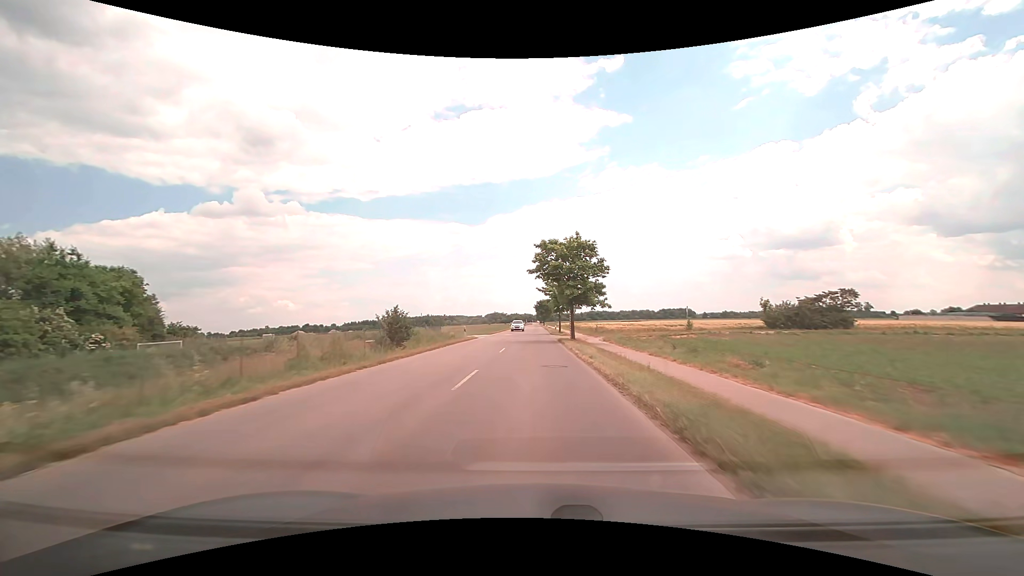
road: tertiary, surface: asphalt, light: Day
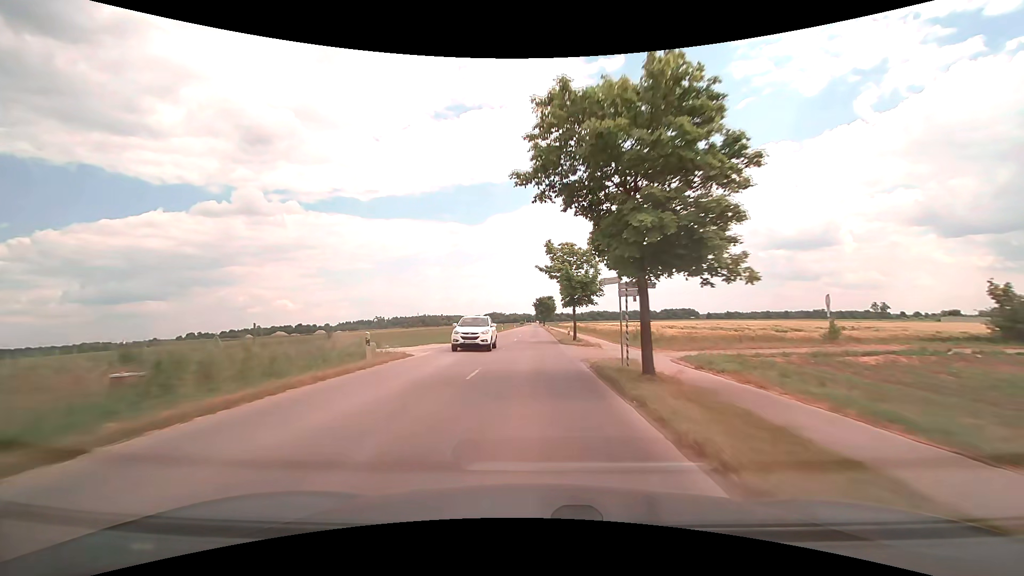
(0.0, +22.6) m; 0°
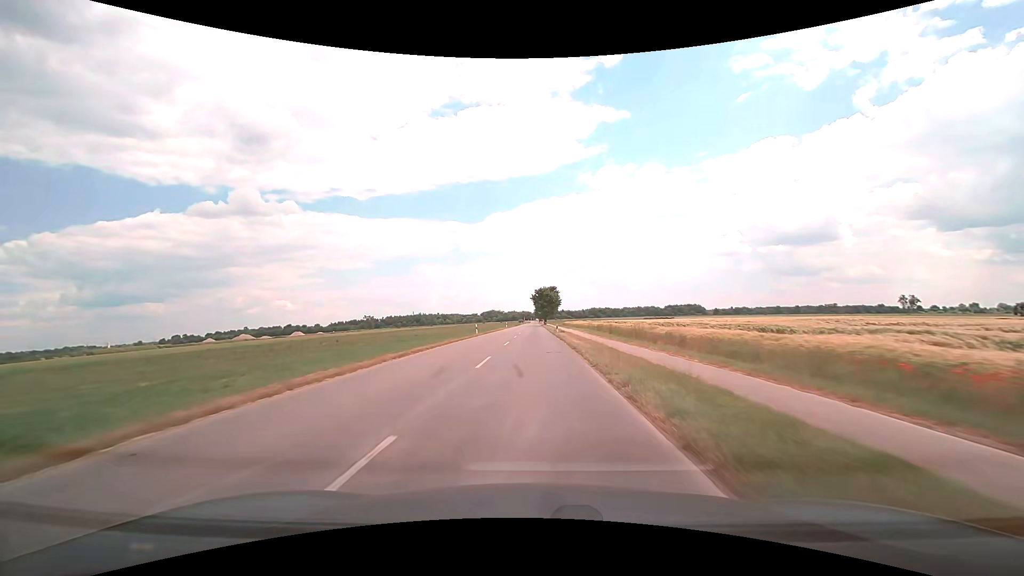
(+0.1, +34.3) m; 0°
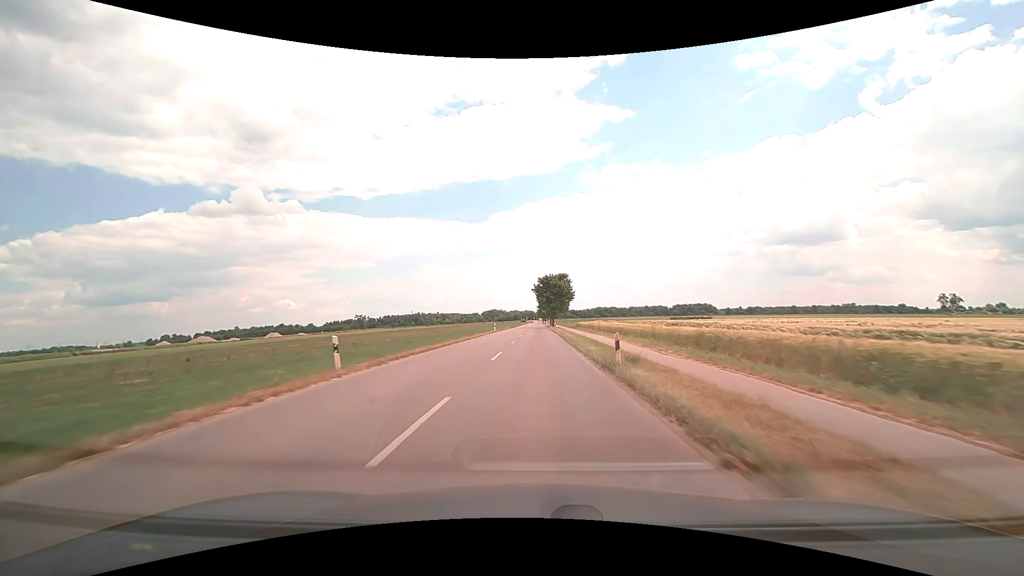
(0.0, +33.9) m; 0°
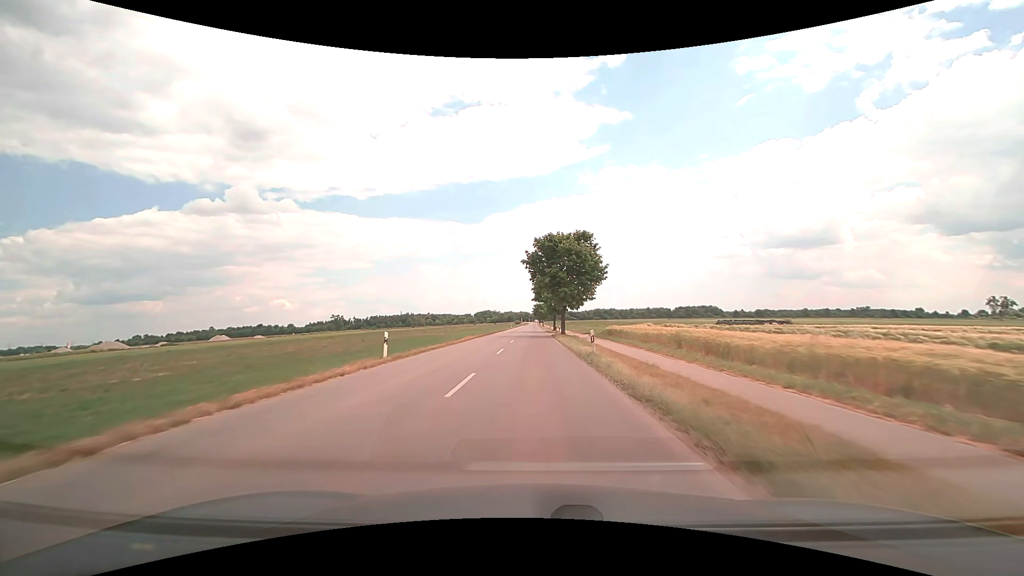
(+0.2, +45.0) m; 0°
